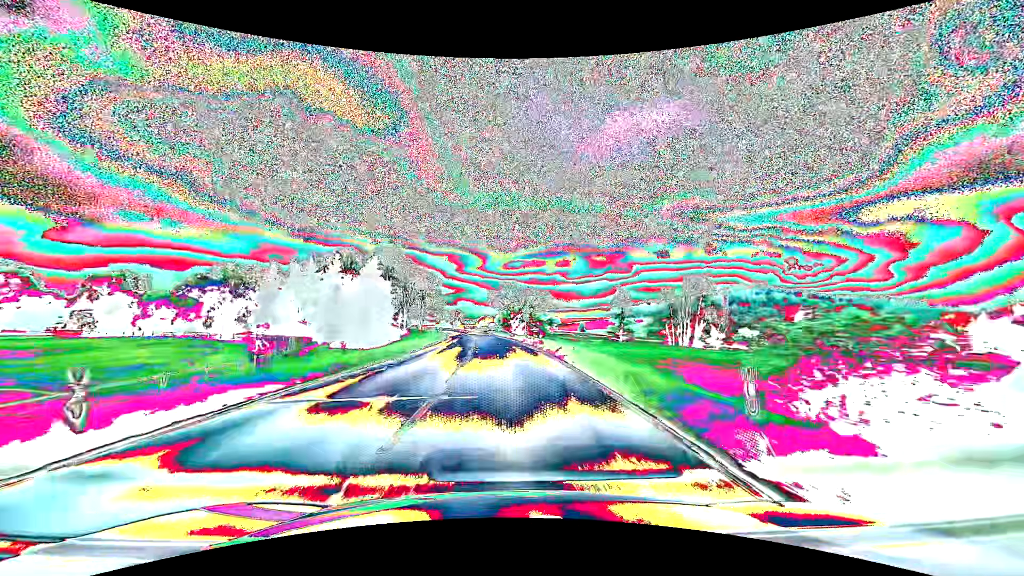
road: secondary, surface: asphalt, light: Day
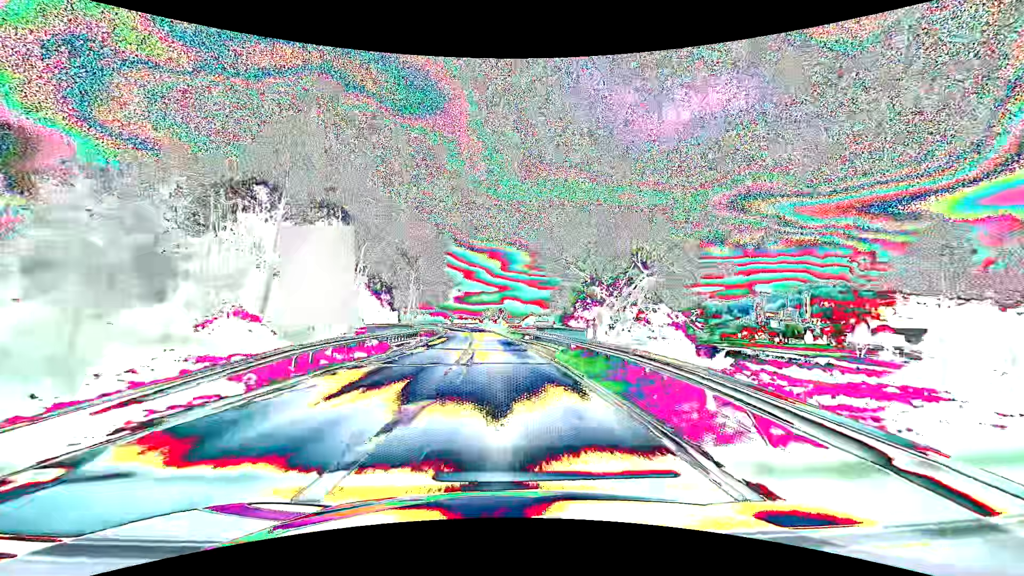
(-2.3, +58.6) m; -5°
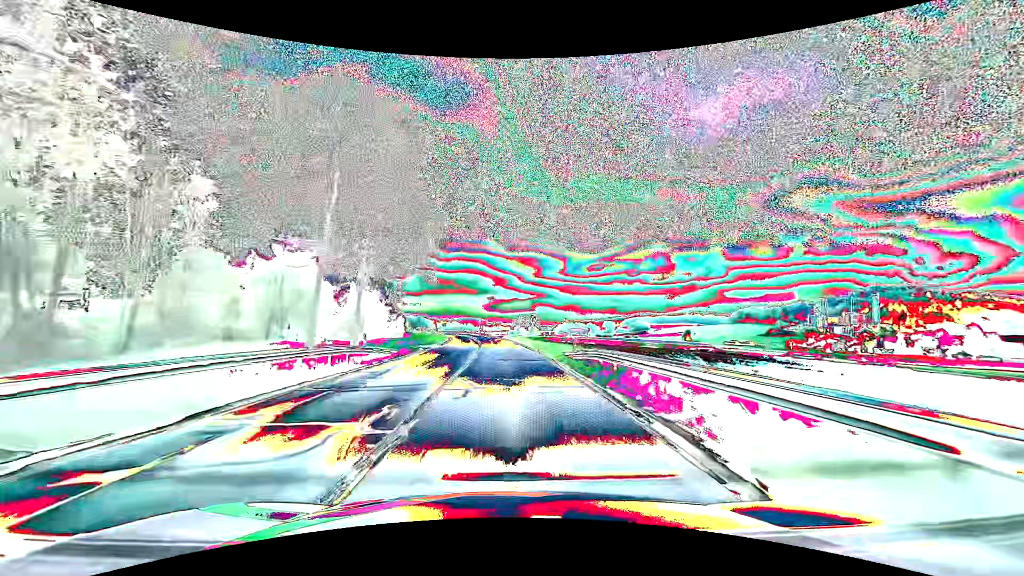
(-1.4, +39.5) m; -4°
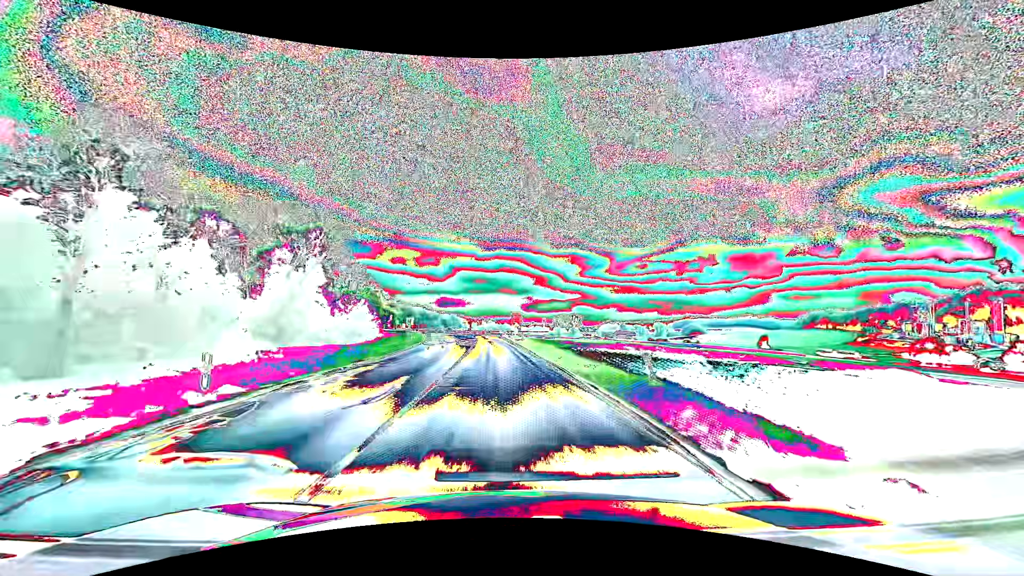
(-2.3, +64.0) m; -4°
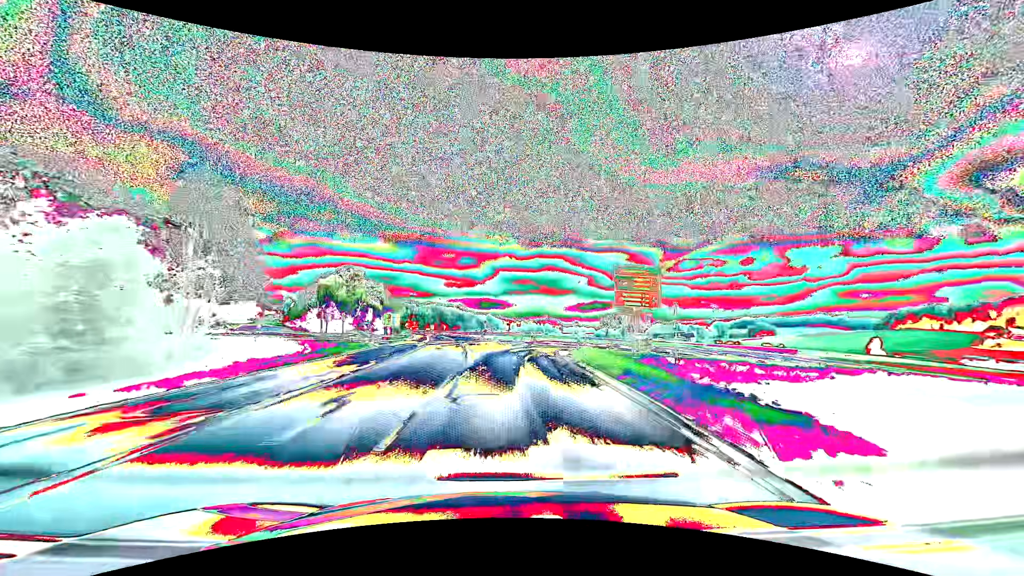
(-2.6, +64.7) m; -5°
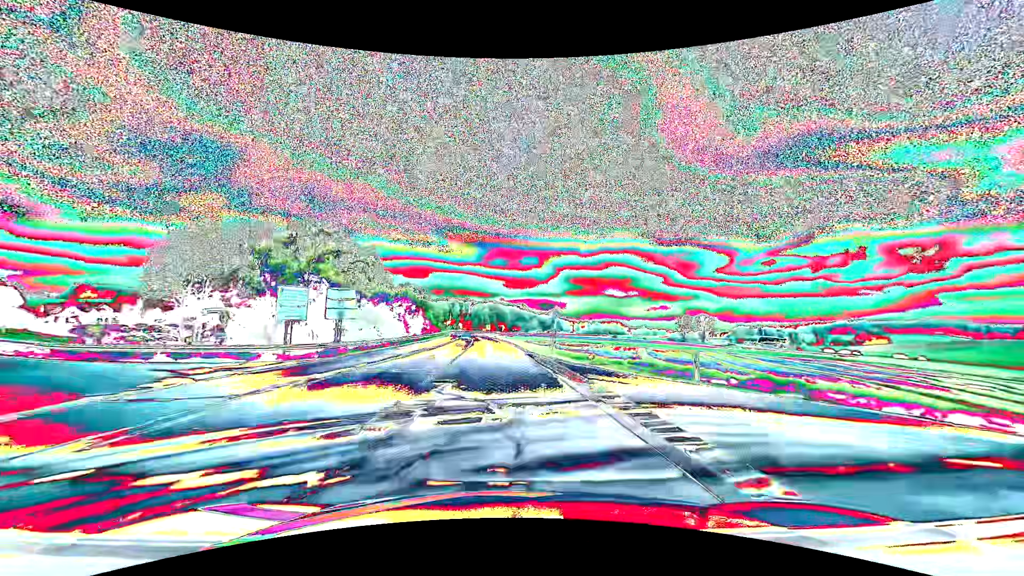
(-3.0, +52.0) m; -7°
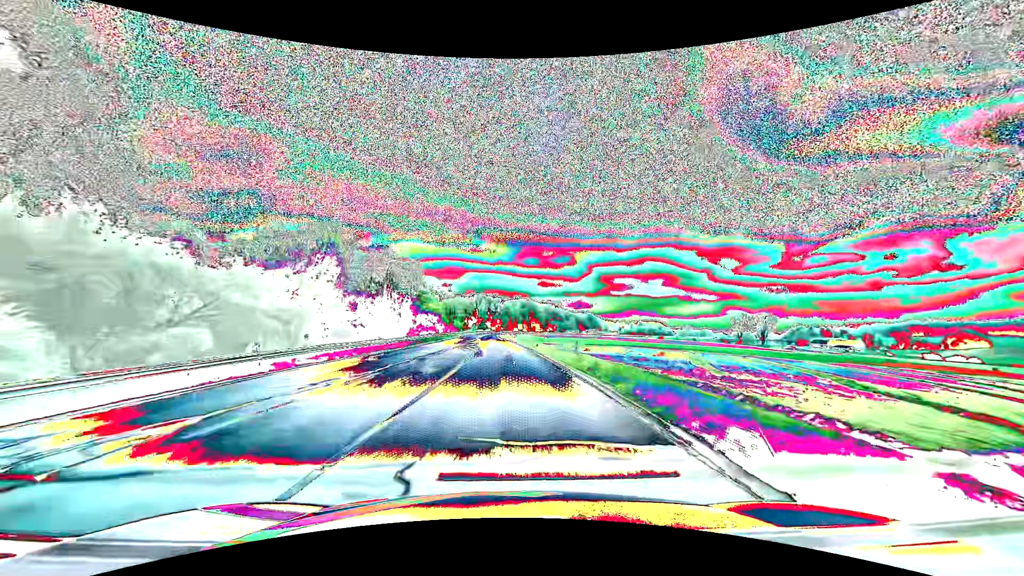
(-2.0, +52.1) m; -4°
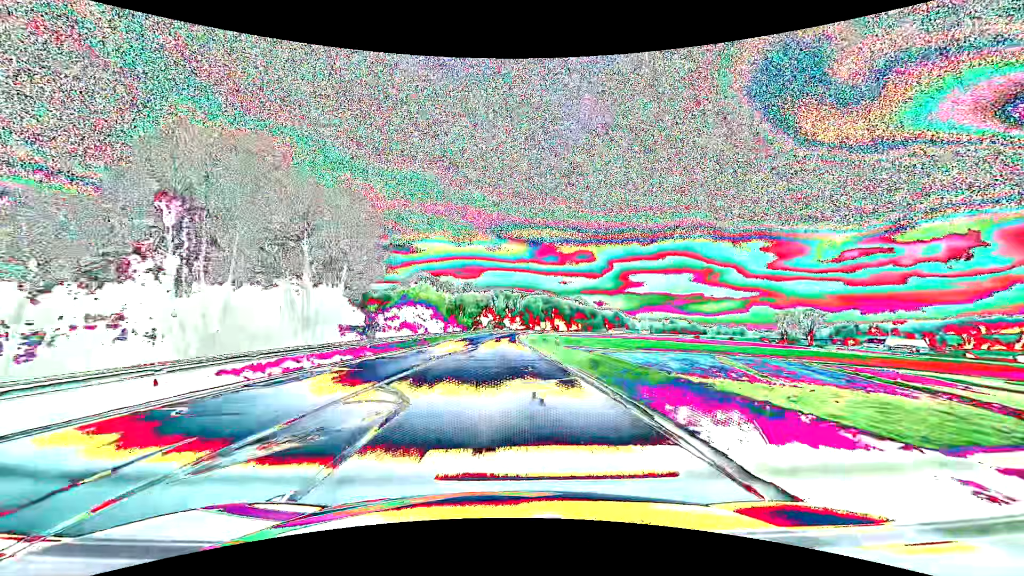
(-0.9, +39.2) m; -2°
(0, +10) (0, +20) (0, +30) (0, +40) (0, +50) (0, +60) (0, +70) (0, +80) (0, +90) (0, +100) m
